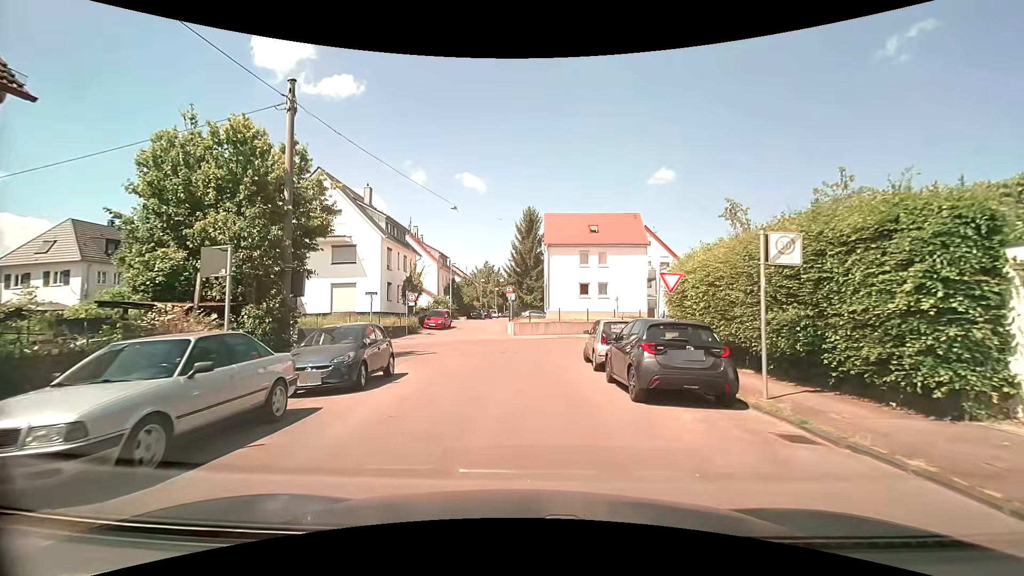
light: Day
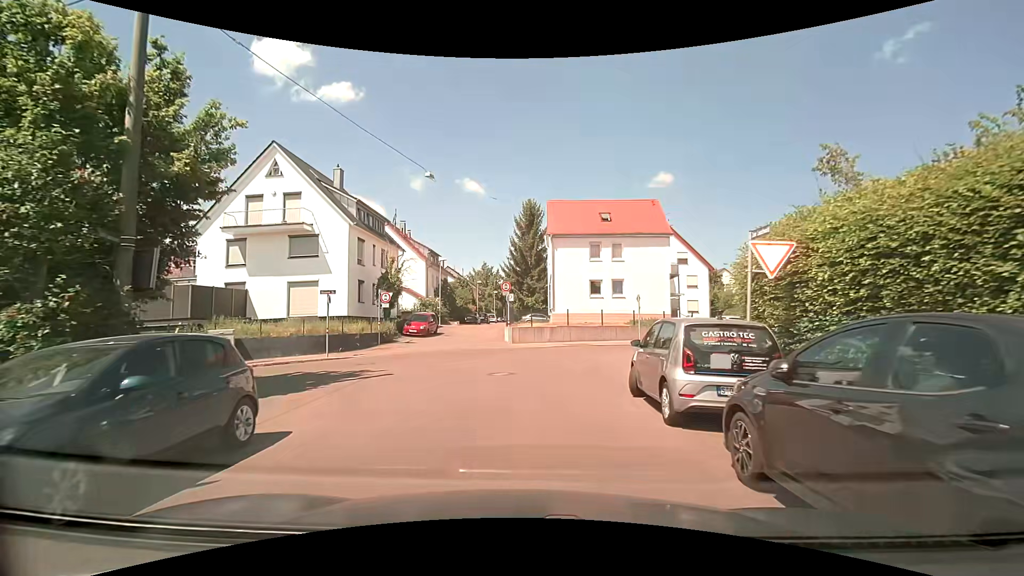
(0.0, +6.9) m; 0°
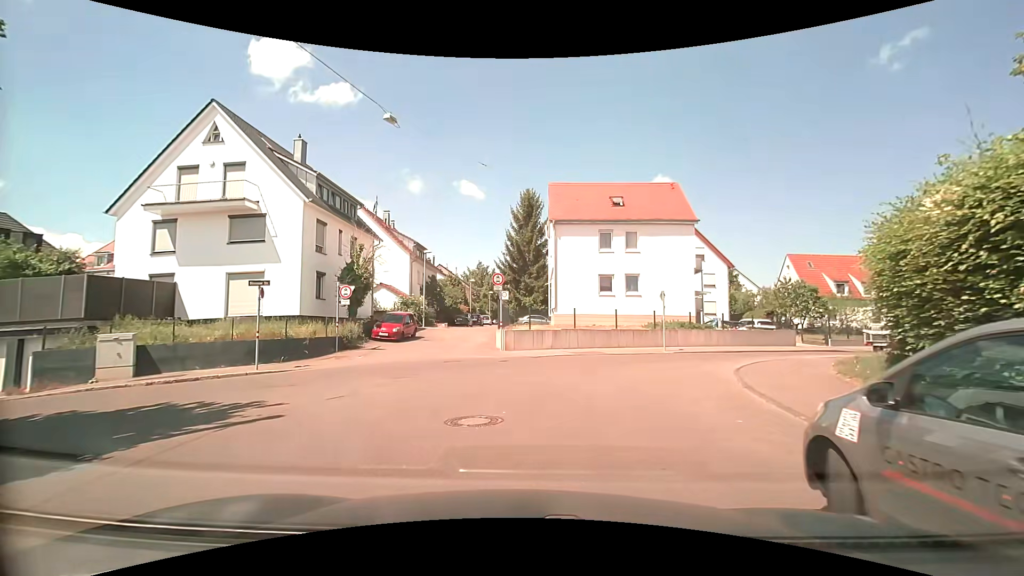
(0.0, +6.0) m; +1°
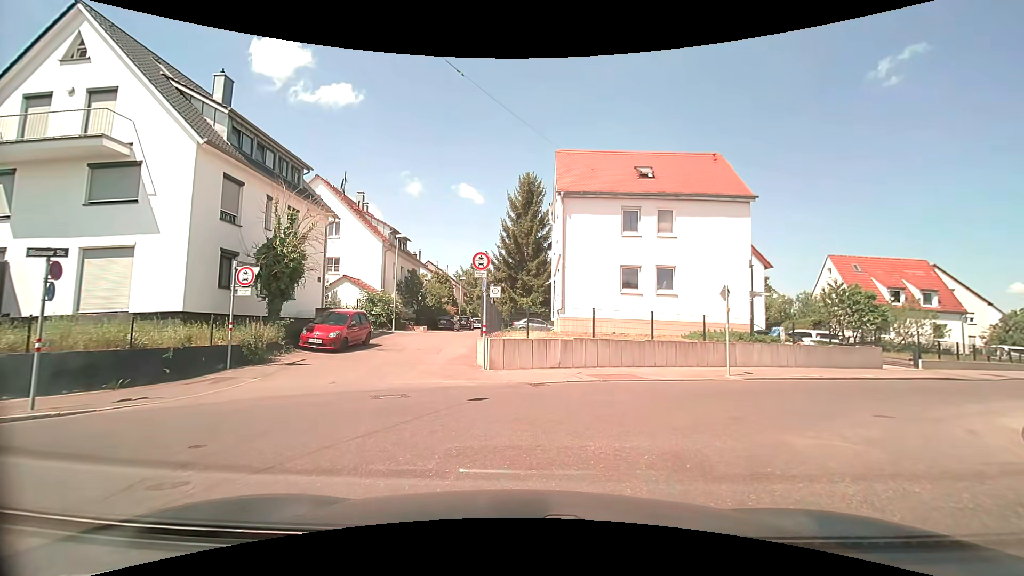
(-0.1, +7.8) m; 0°
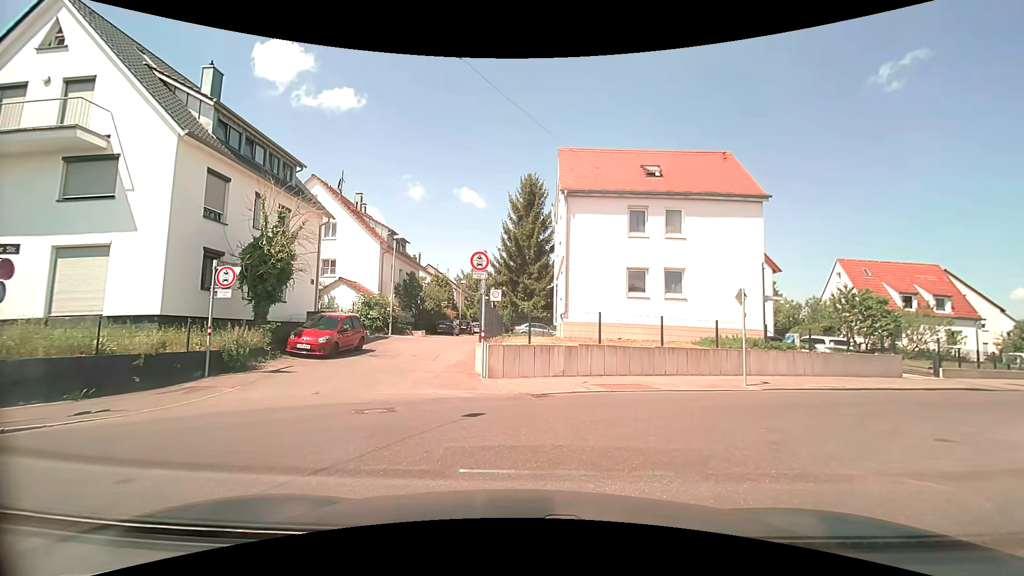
(0.0, +1.0) m; 0°
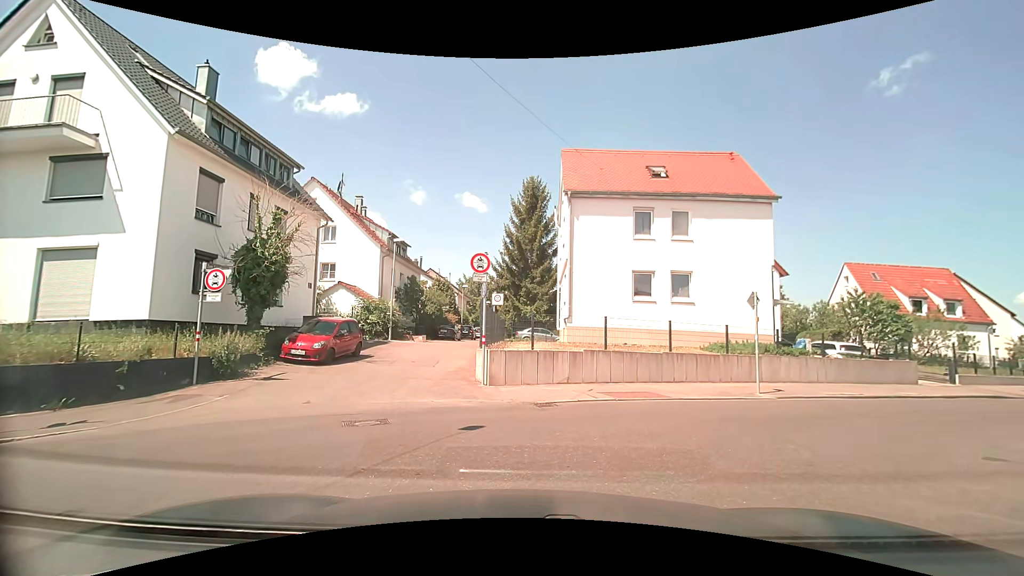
(0.0, +0.6) m; 0°
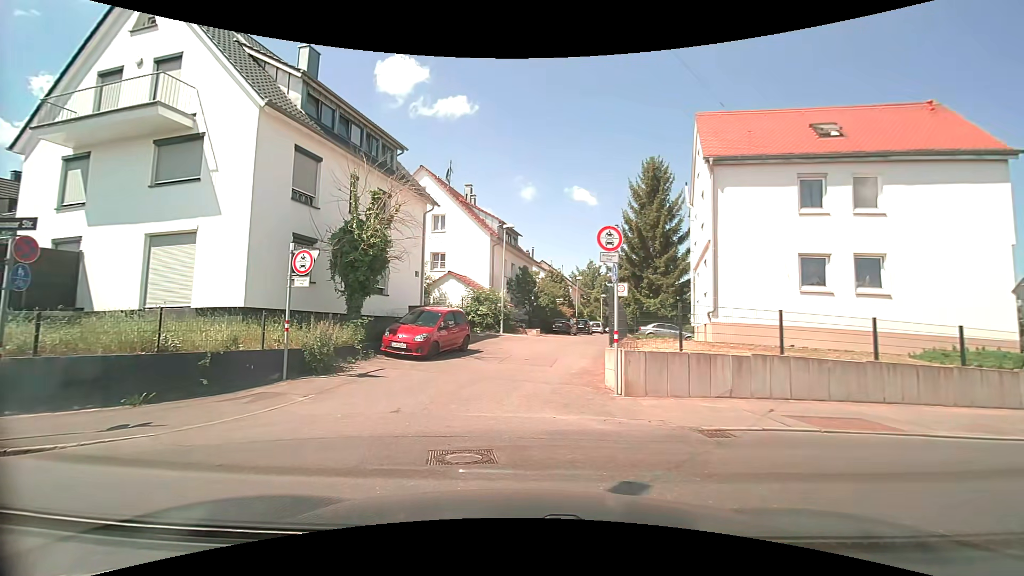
(-0.2, +3.1) m; -13°
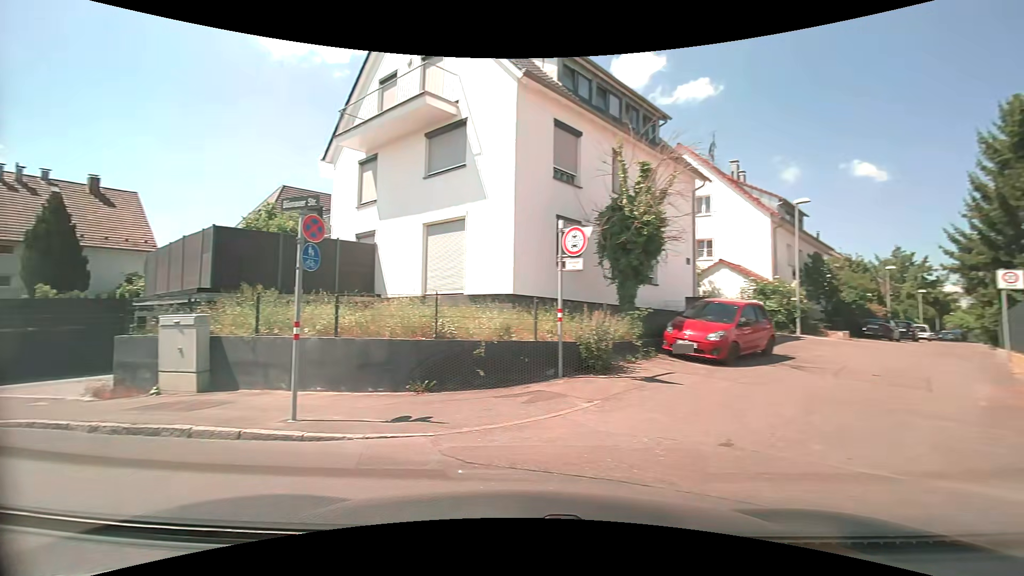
(-0.7, +2.7) m; -28°
(-6, +7) (-16, +11) (-25, +14) (-35, +17) (-44, +19) (-54, +22) (-64, +24) (-73, +27) (-83, +29) (-93, +30) m
